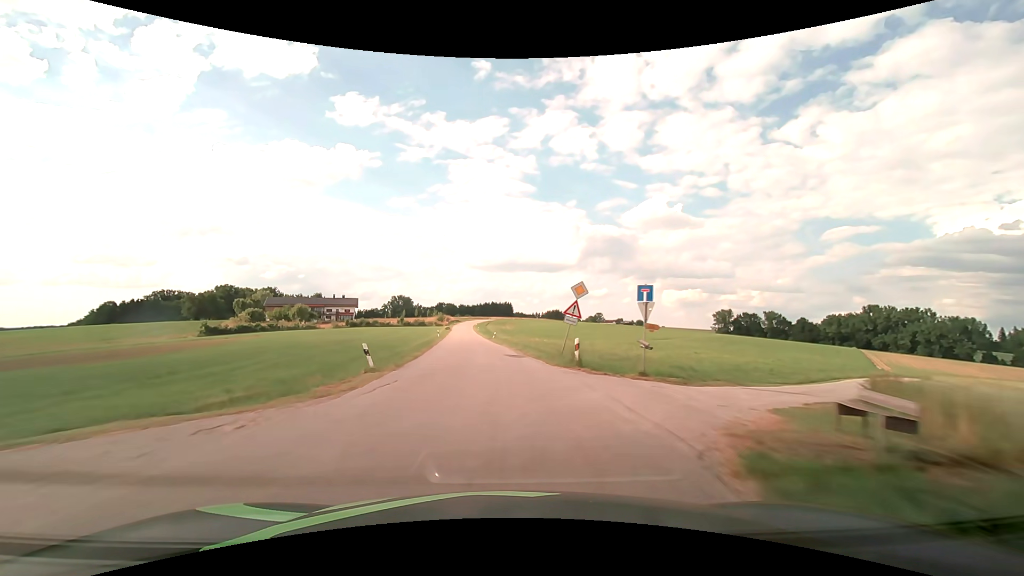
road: tertiary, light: Day
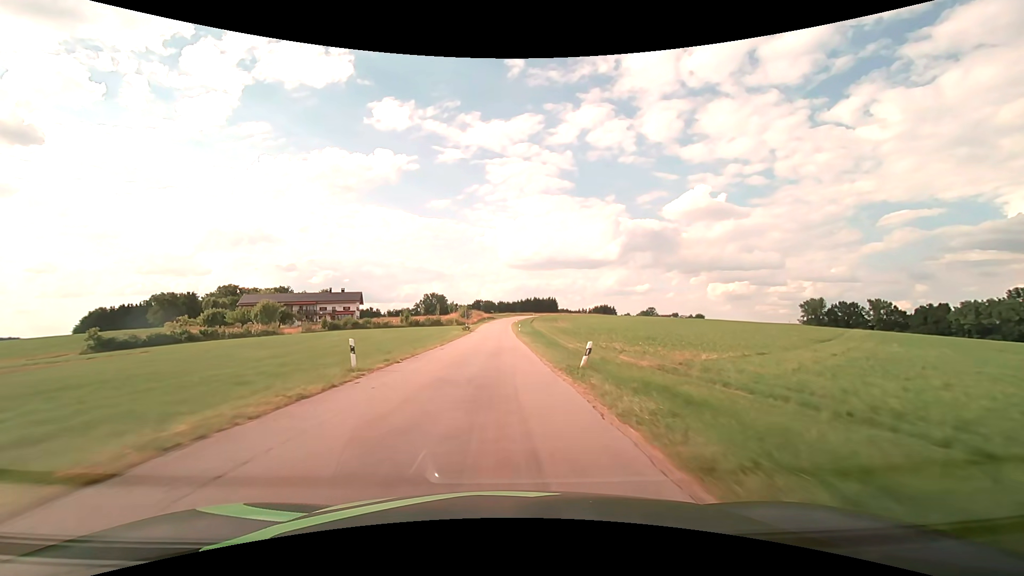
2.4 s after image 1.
(-2.9, +49.8) m; -5°
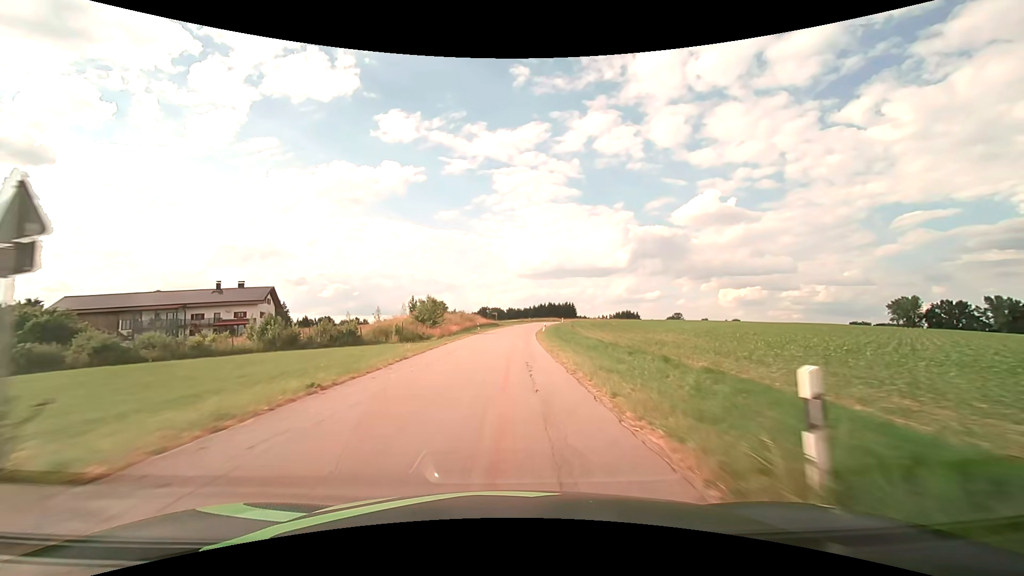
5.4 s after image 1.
(-0.8, +61.9) m; -1°
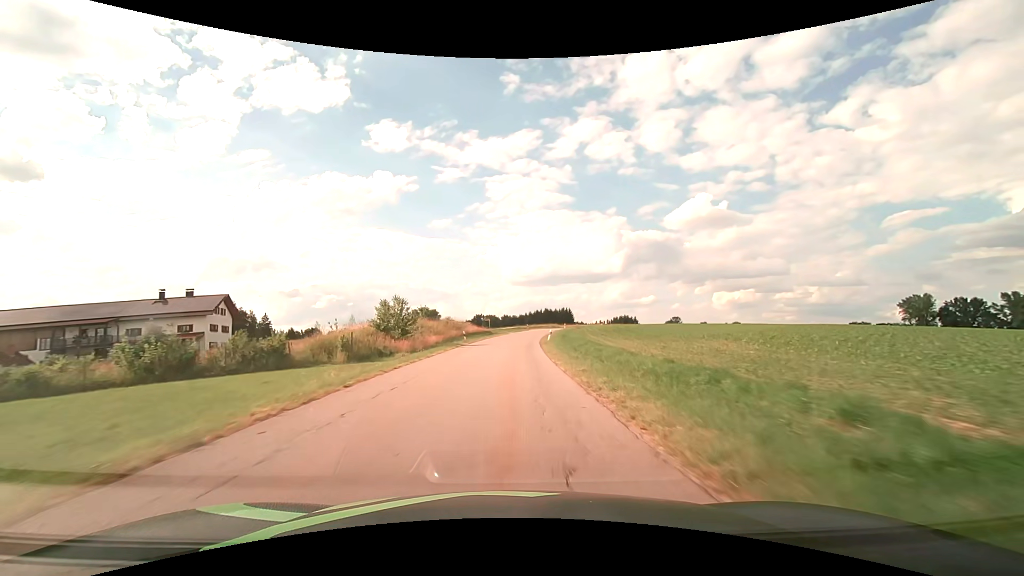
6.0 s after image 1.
(0.0, +12.3) m; 0°
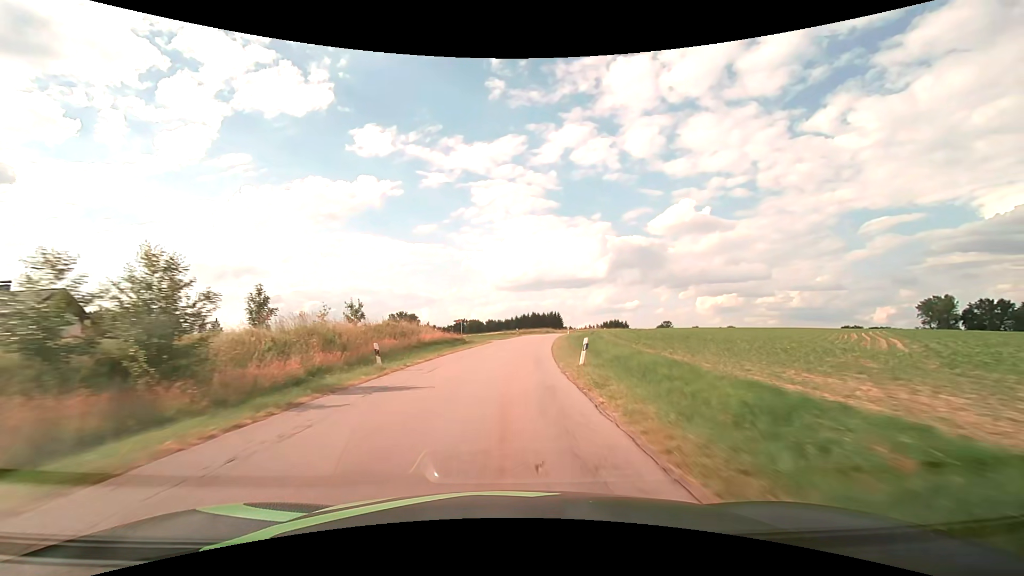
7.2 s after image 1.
(+0.4, +24.4) m; +2°
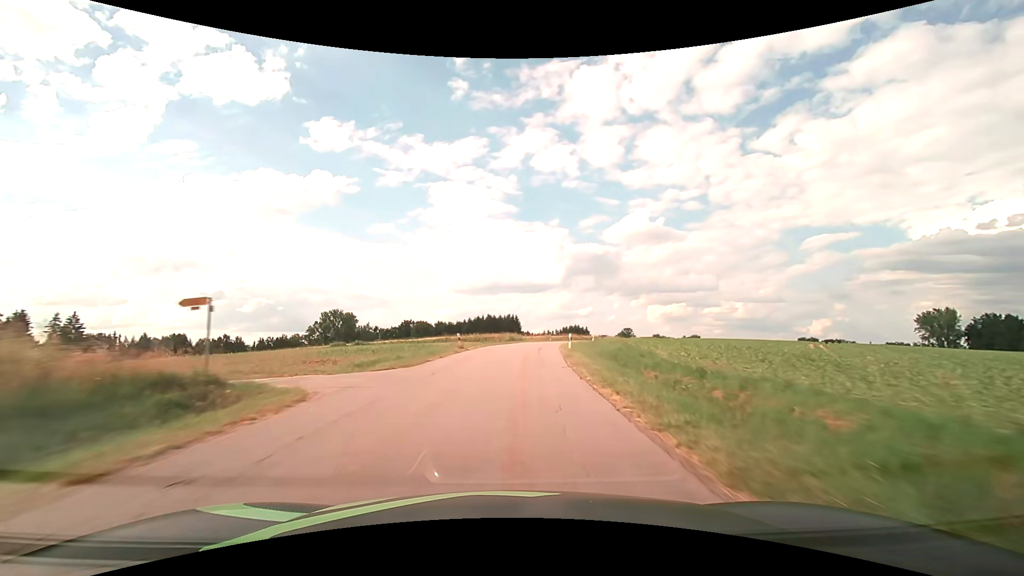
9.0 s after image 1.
(+1.4, +36.3) m; +5°
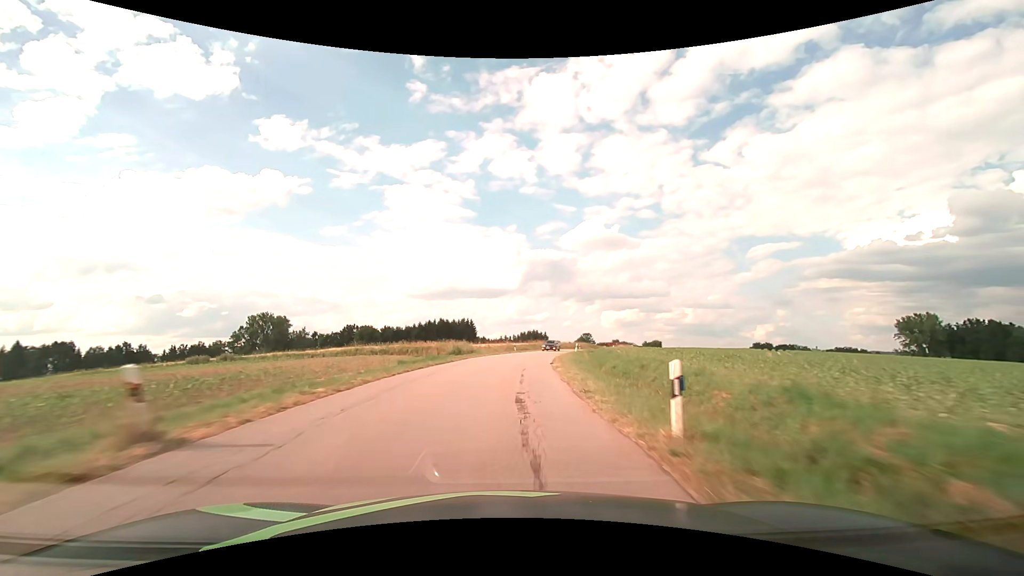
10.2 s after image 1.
(+1.0, +24.2) m; +5°
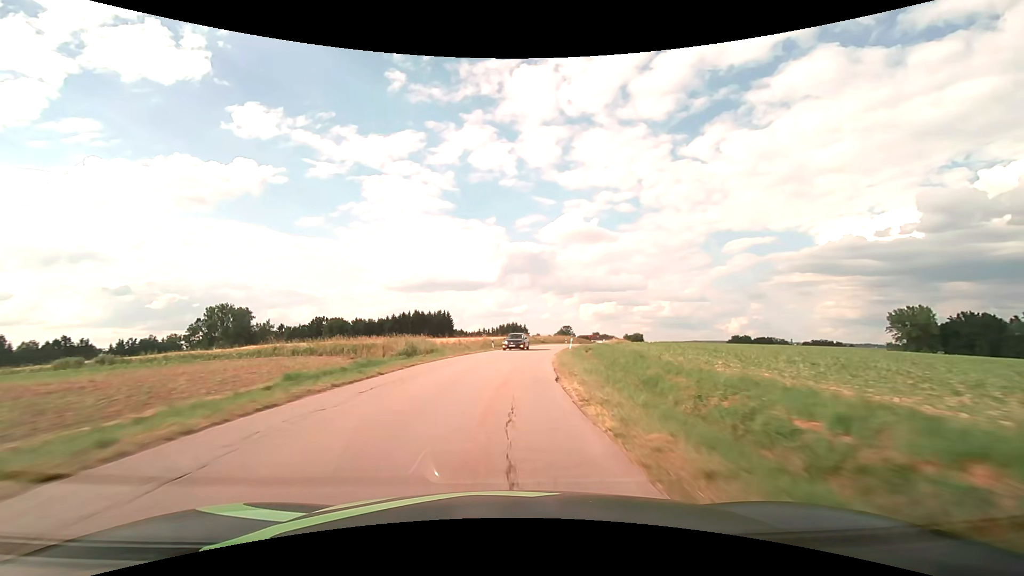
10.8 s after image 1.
(+0.3, +12.1) m; +3°
(0, +10) (+1, +20) (+1, +30) (+3, +40) (+4, +50) (+6, +60) (+8, +69) (+11, +79) (+14, +89) (+16, +98) m
